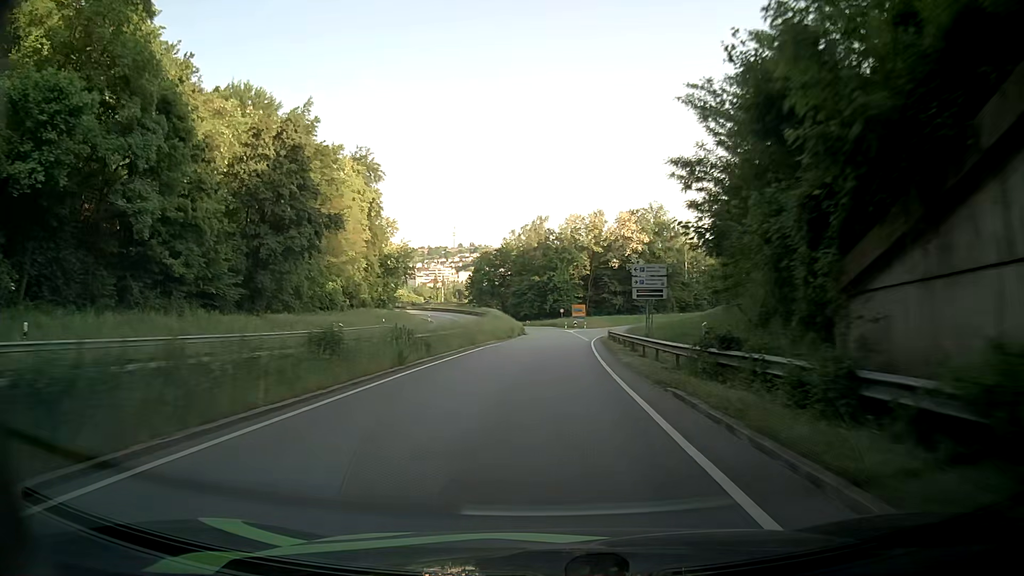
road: primary_link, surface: asphalt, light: Day
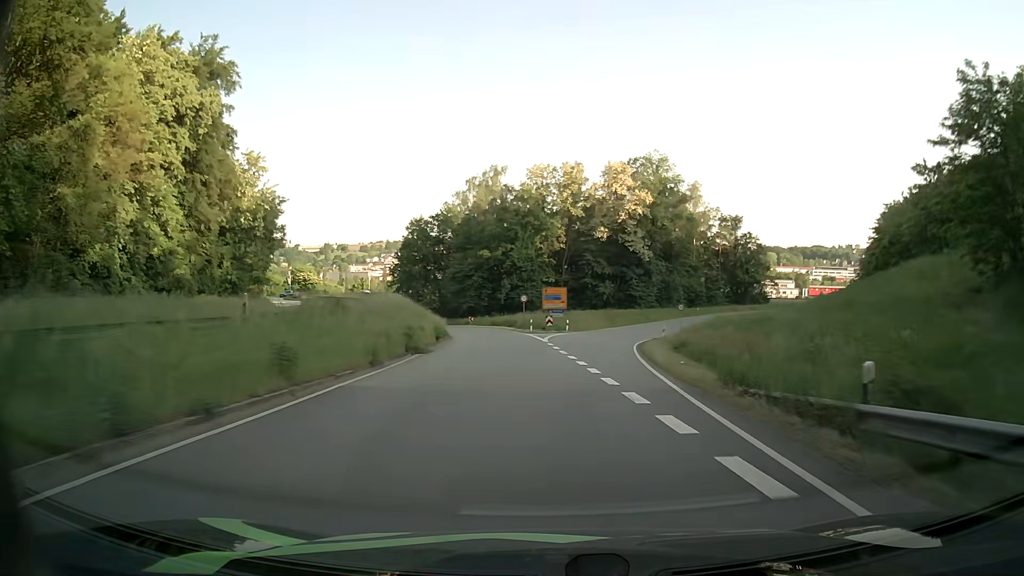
(+0.9, +45.9) m; +3°
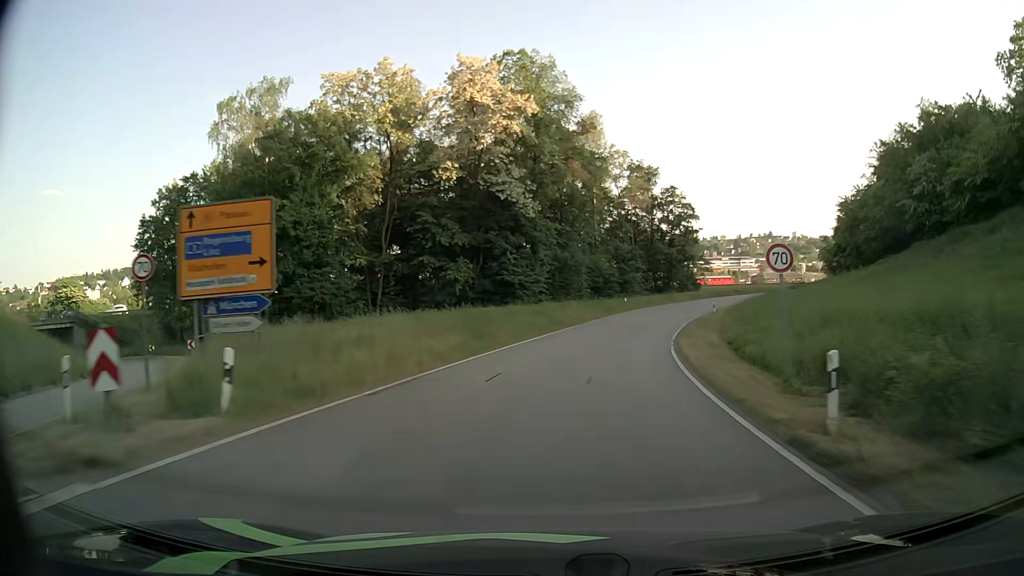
(+3.8, +43.8) m; +12°
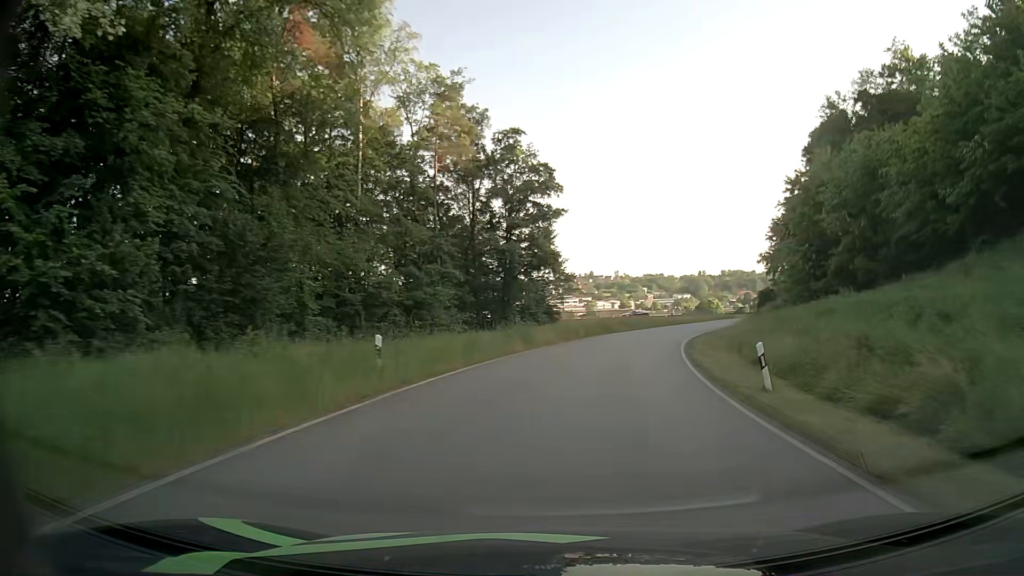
(+5.9, +41.8) m; +16°
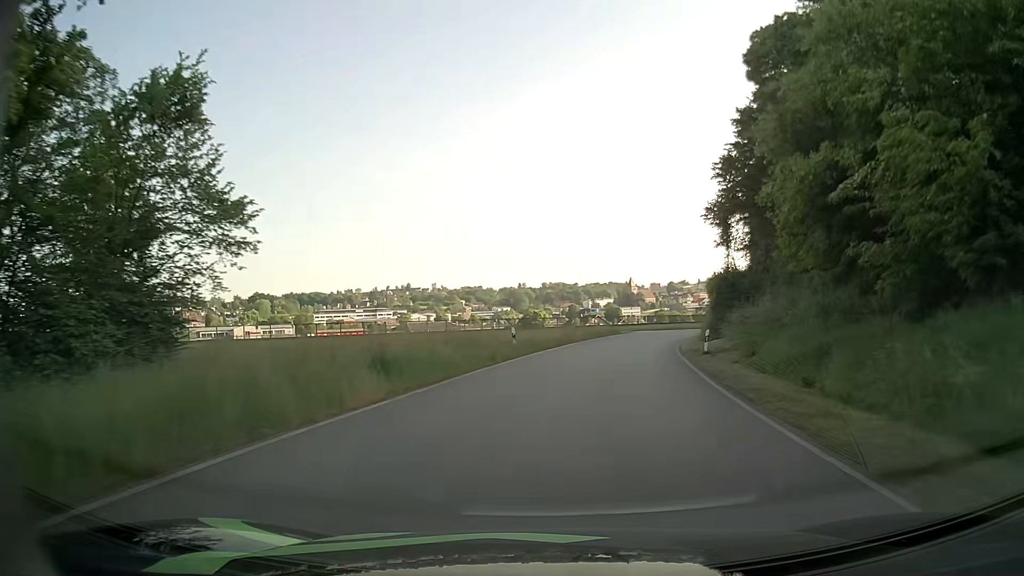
(+5.3, +38.8) m; +15°
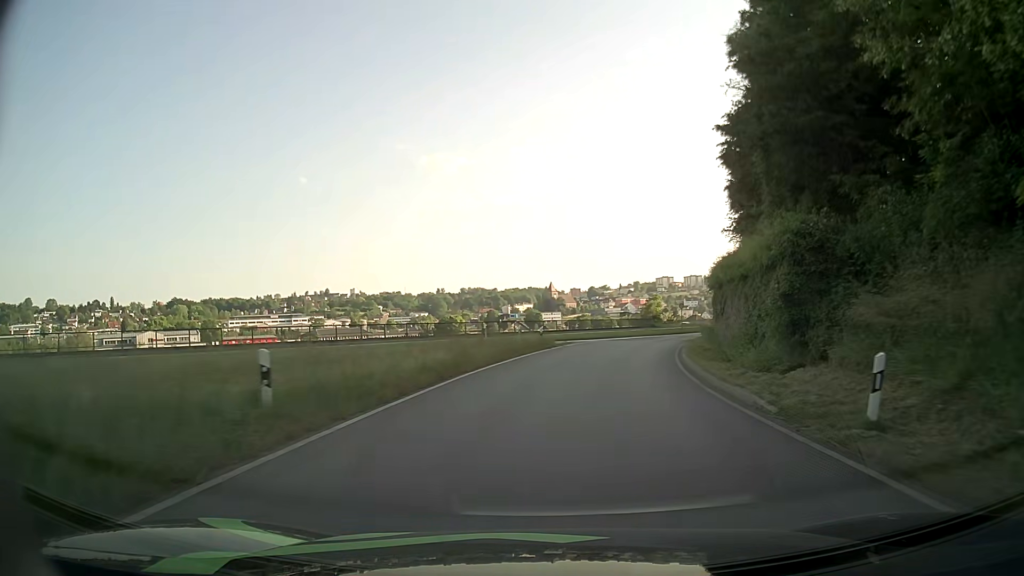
(+1.1, +18.3) m; +7°
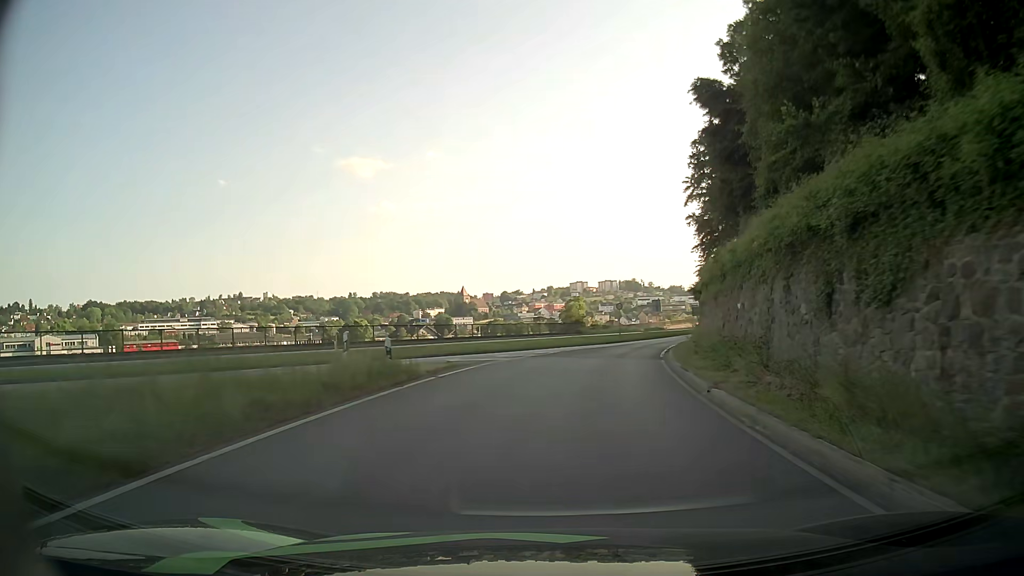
(+1.1, +17.4) m; +8°
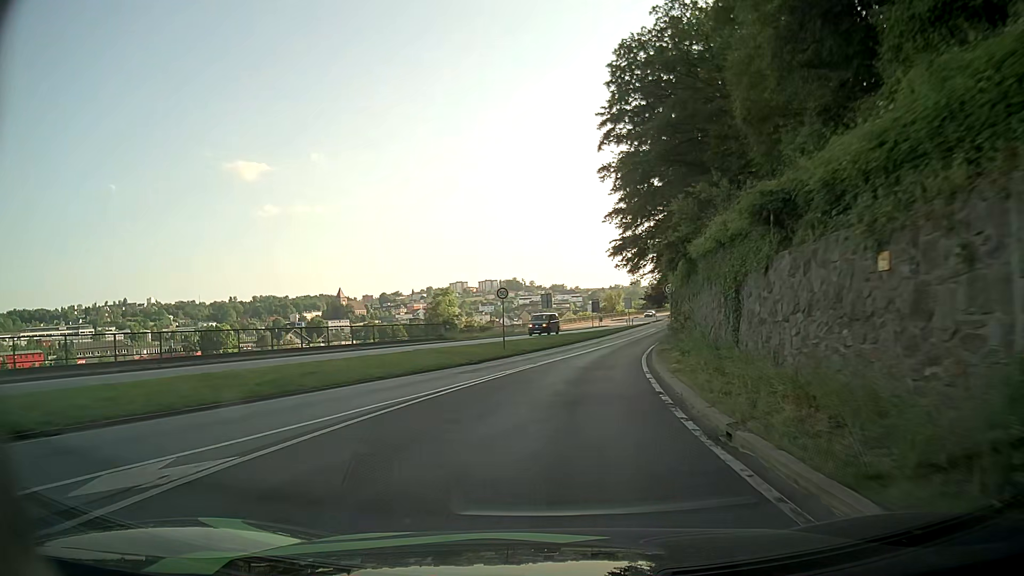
(+2.3, +25.4) m; +10°
(0, +10) (+1, +20) (+3, +30) (+5, +40) (+7, +49) (+9, +59) (+12, +69) (+14, +79) (+17, +88) (+19, +98) m
